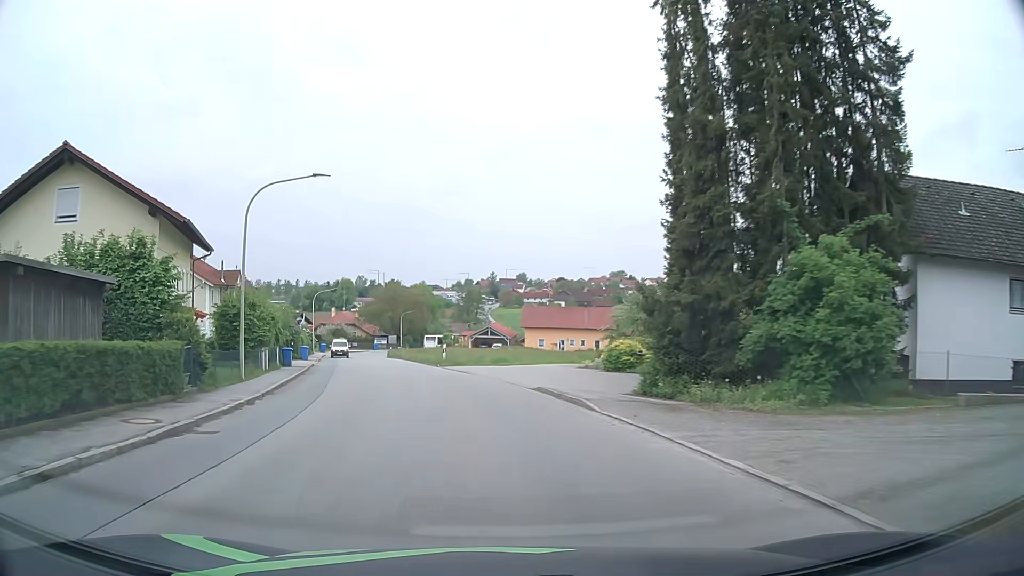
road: tertiary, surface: asphalt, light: Day
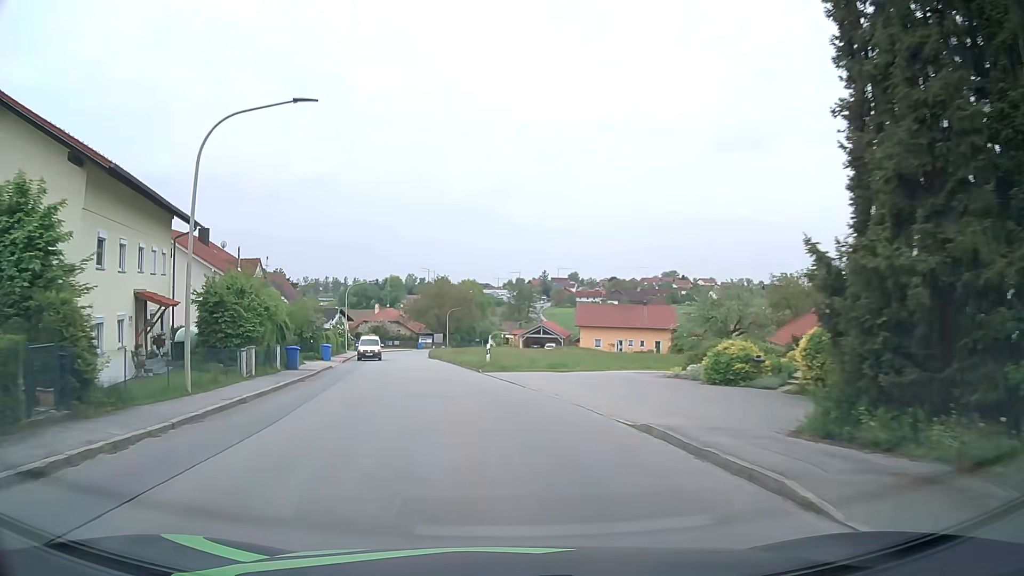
(-0.3, +7.7) m; -5°
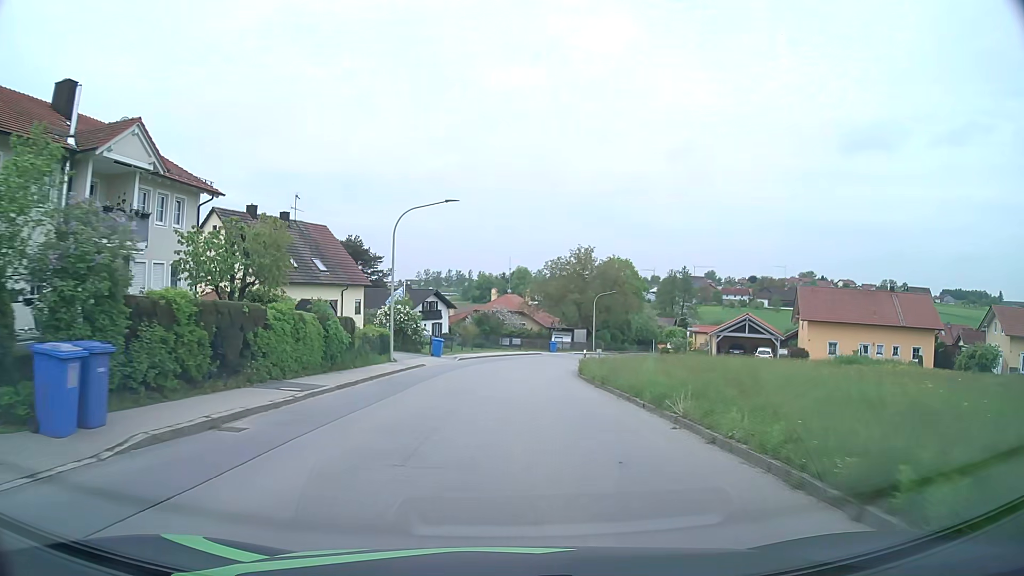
(-4.5, +38.1) m; -10°
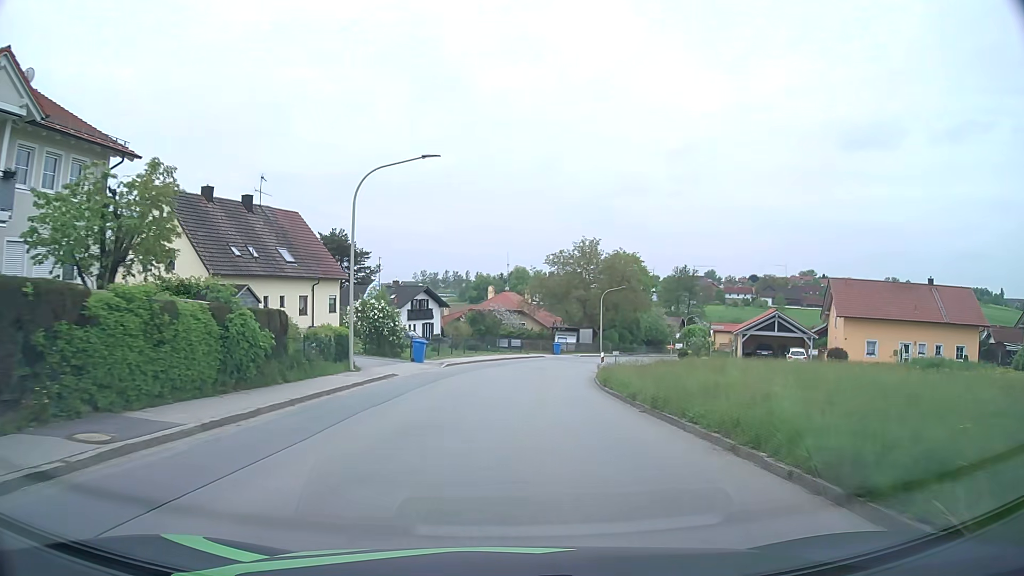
(0.0, +7.7) m; 0°
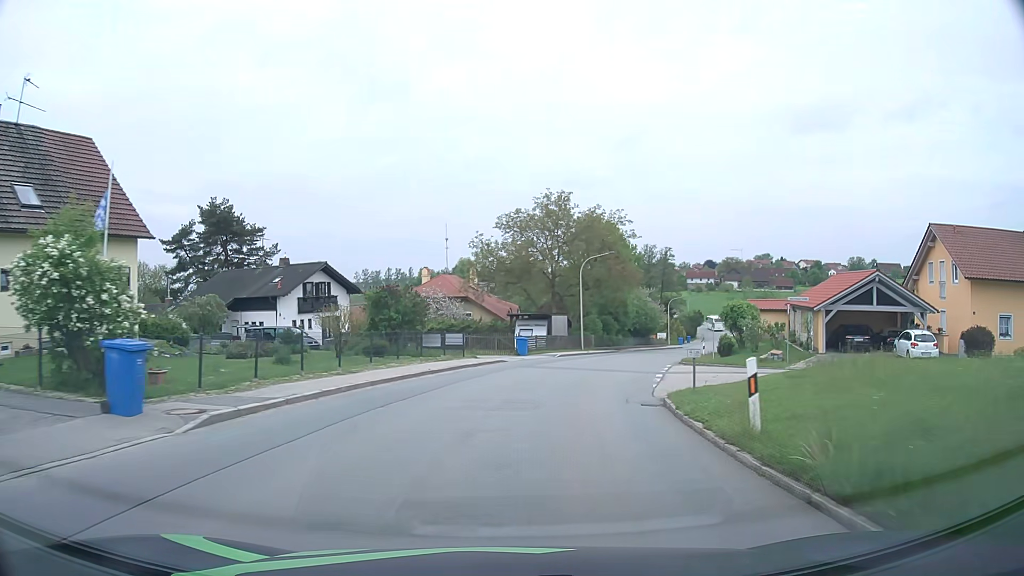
(+0.6, +23.0) m; +4°
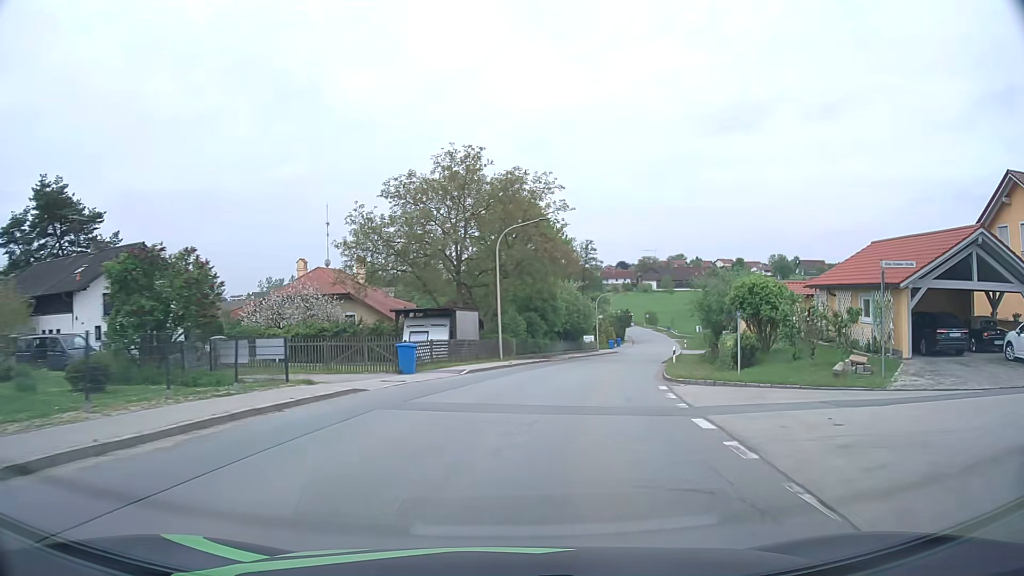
(+1.0, +15.2) m; +8°
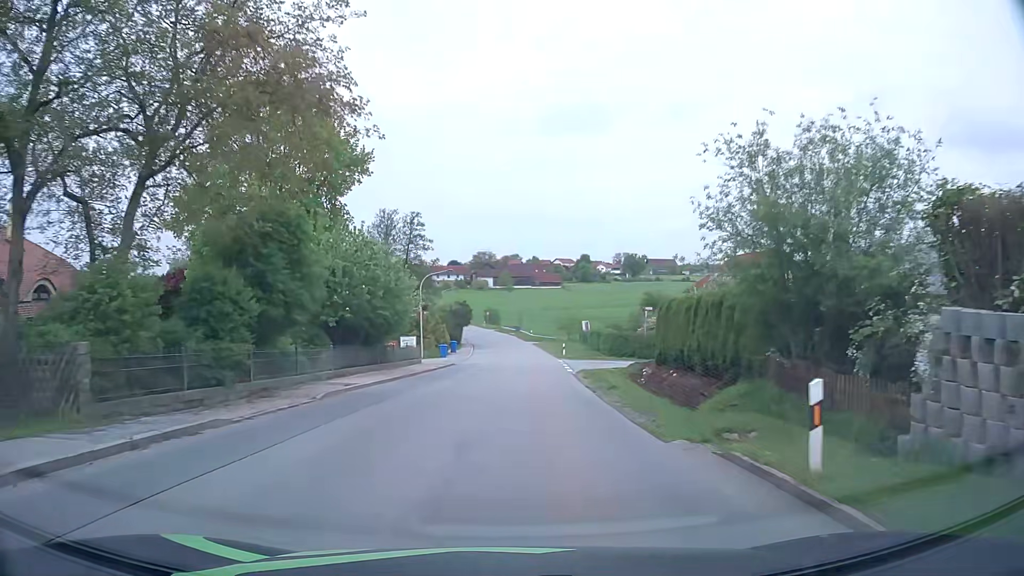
(+4.2, +30.0) m; +14°
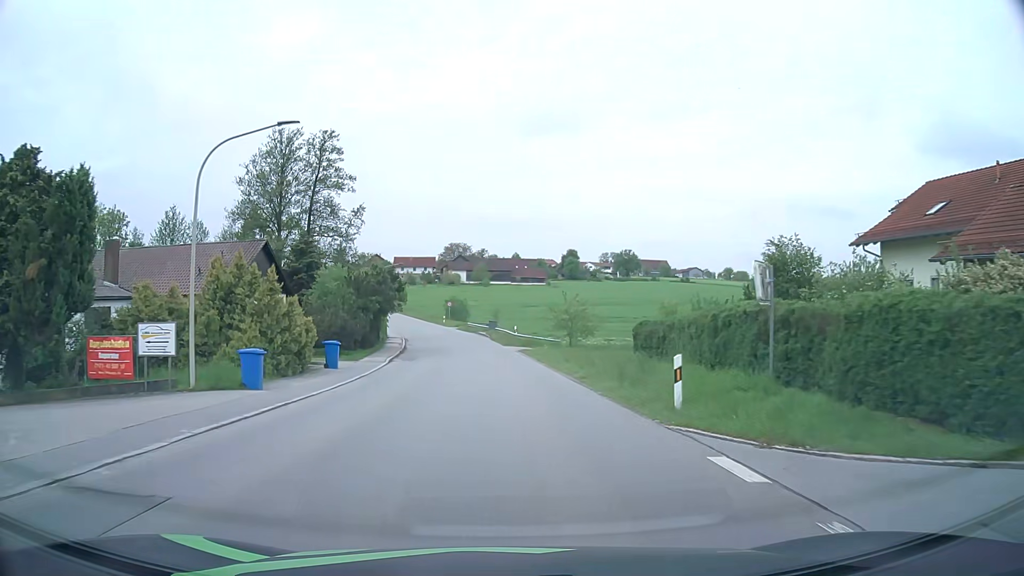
(+1.0, +38.2) m; +2°
(0, +10) (0, +20) (0, +30) (-1, +40) (-2, +50) (-4, +60) (-6, +70) (-8, +79) (-11, +89) (-14, +98) m
